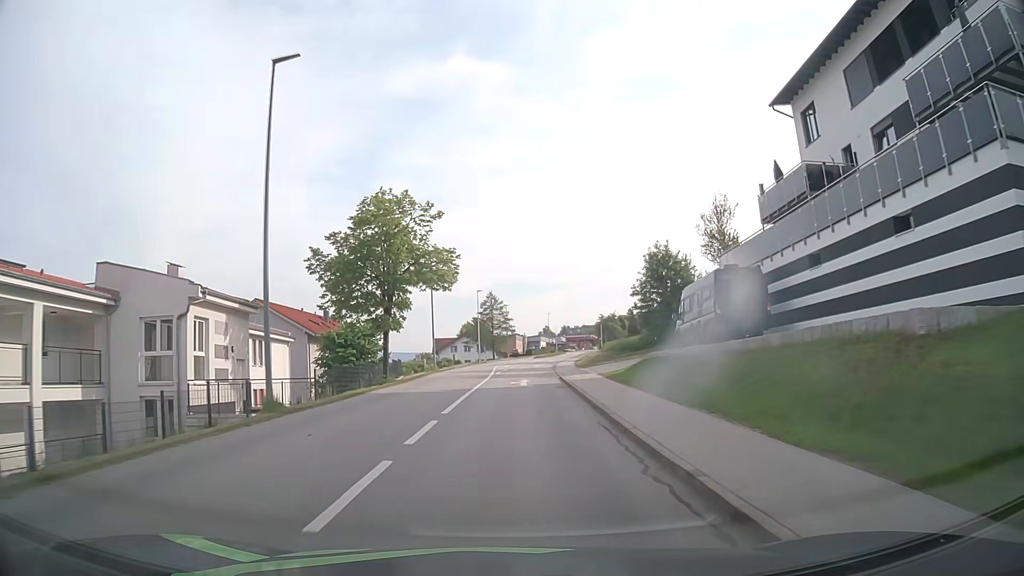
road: tertiary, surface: asphalt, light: Day
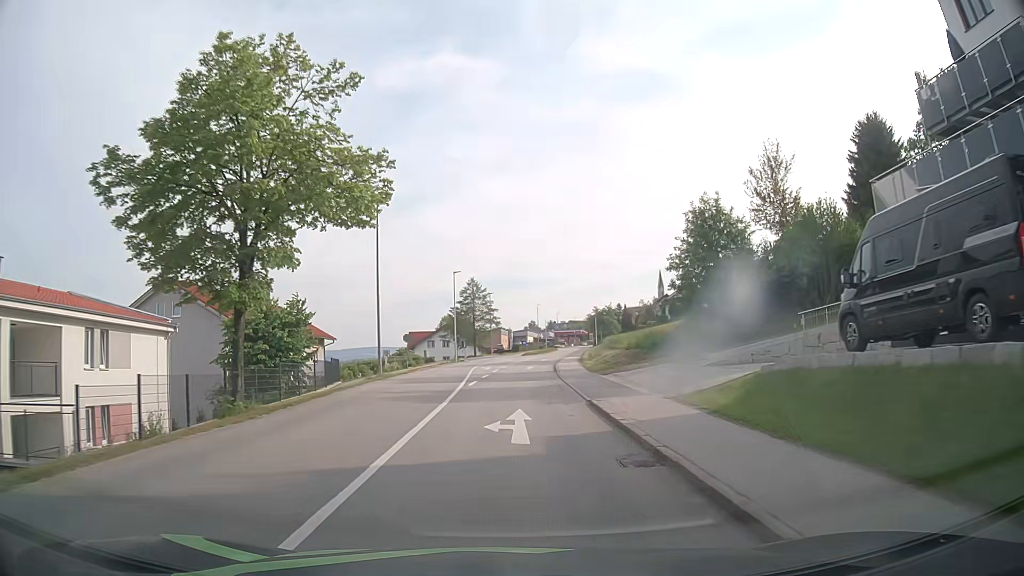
(+0.1, +15.4) m; +1°
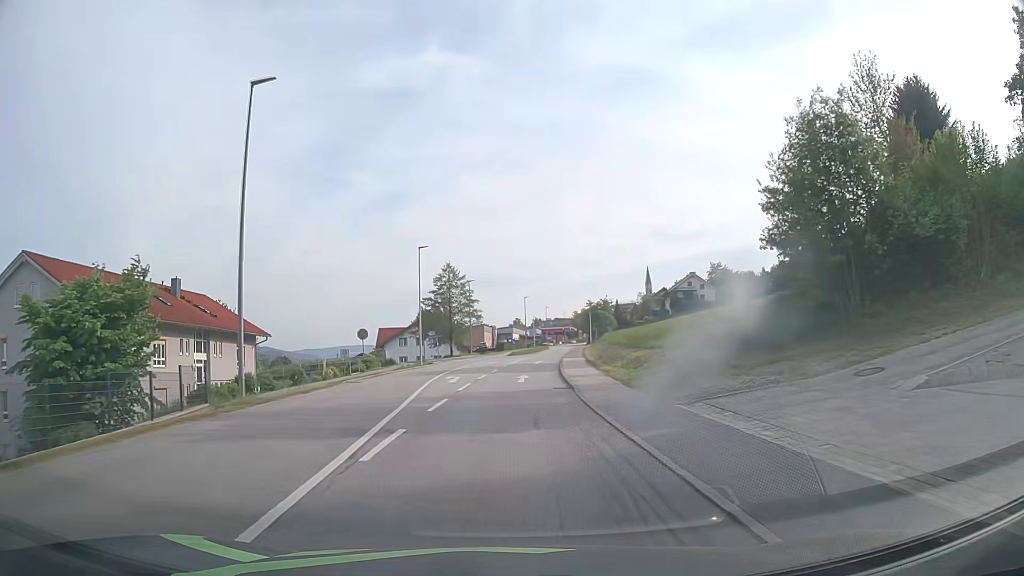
(+0.1, +15.4) m; +1°
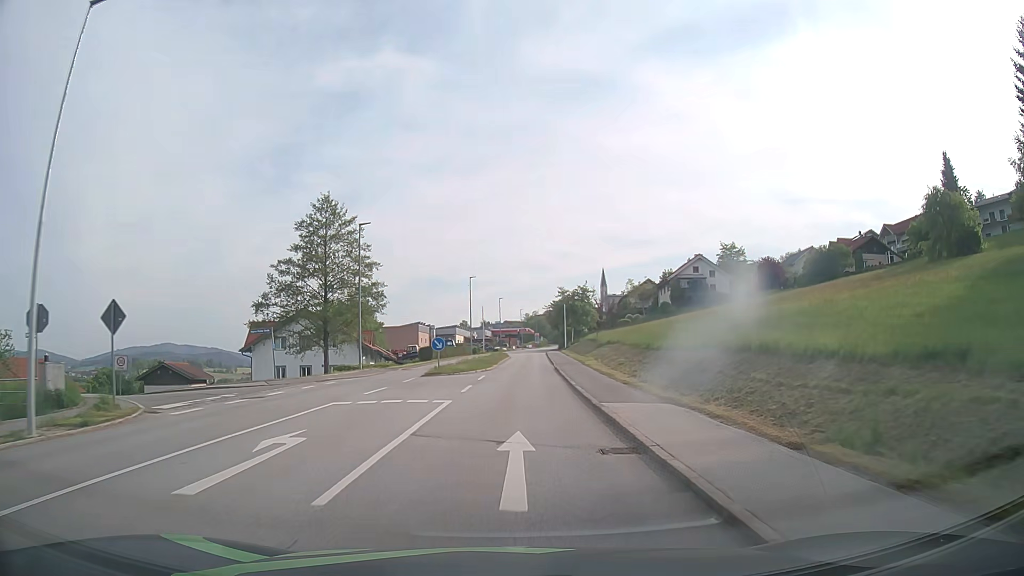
(+1.4, +38.2) m; +5°
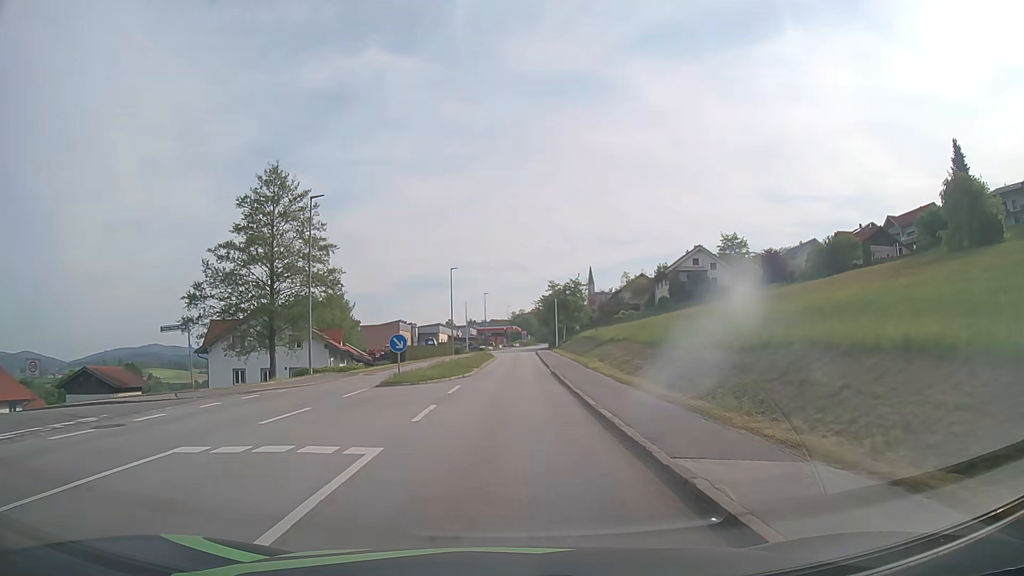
(+0.1, +7.5) m; +1°
